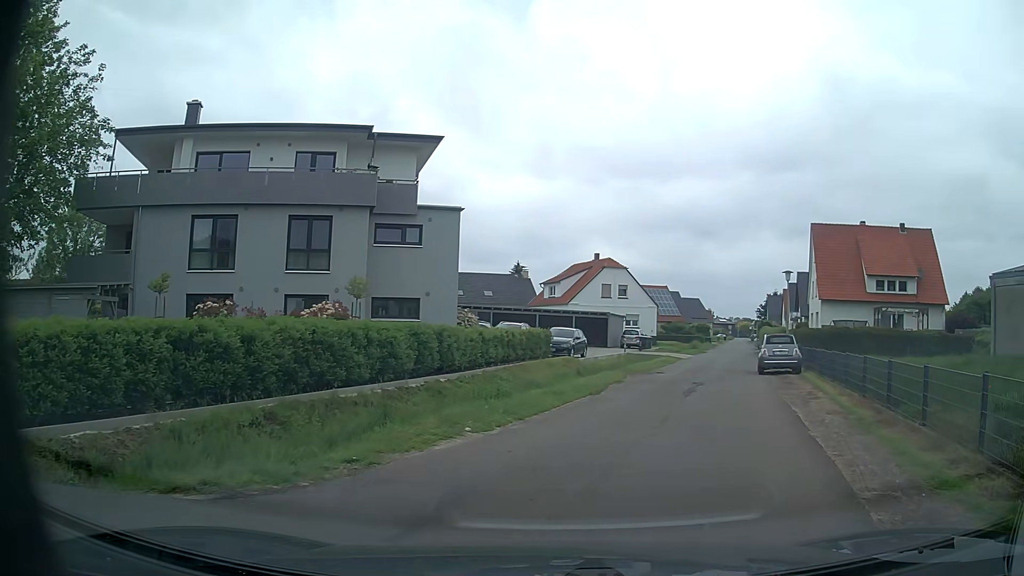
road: residential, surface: asphalt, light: Day
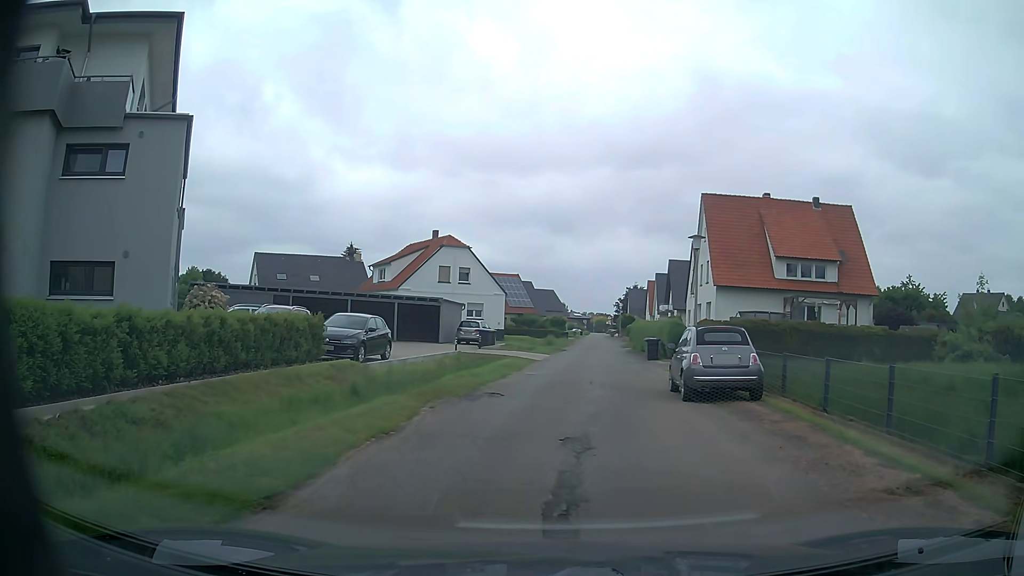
(+1.7, +11.8) m; +11°
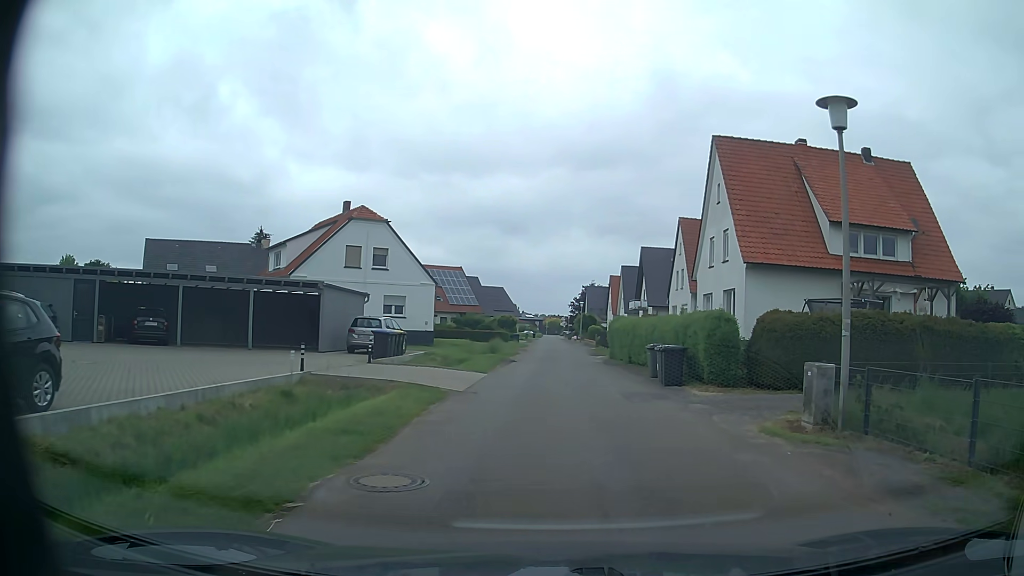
(+0.5, +15.3) m; +3°
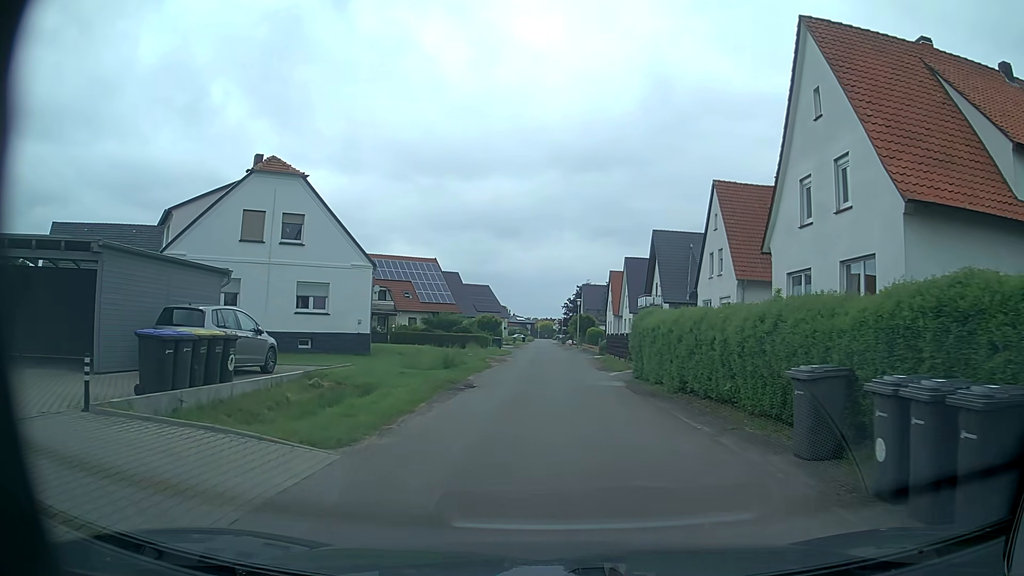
(+0.6, +14.2) m; +2°
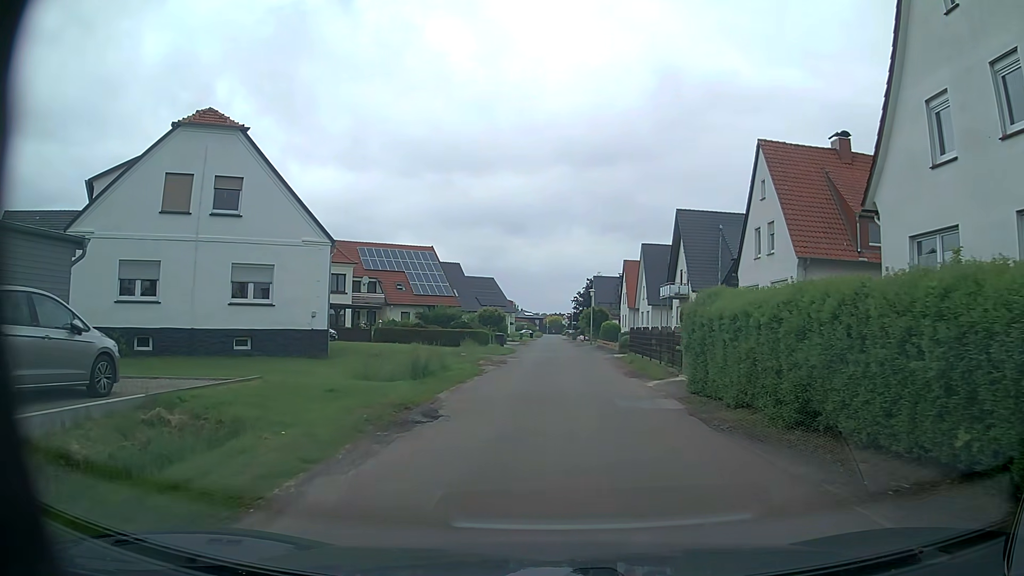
(-0.1, +7.5) m; -1°
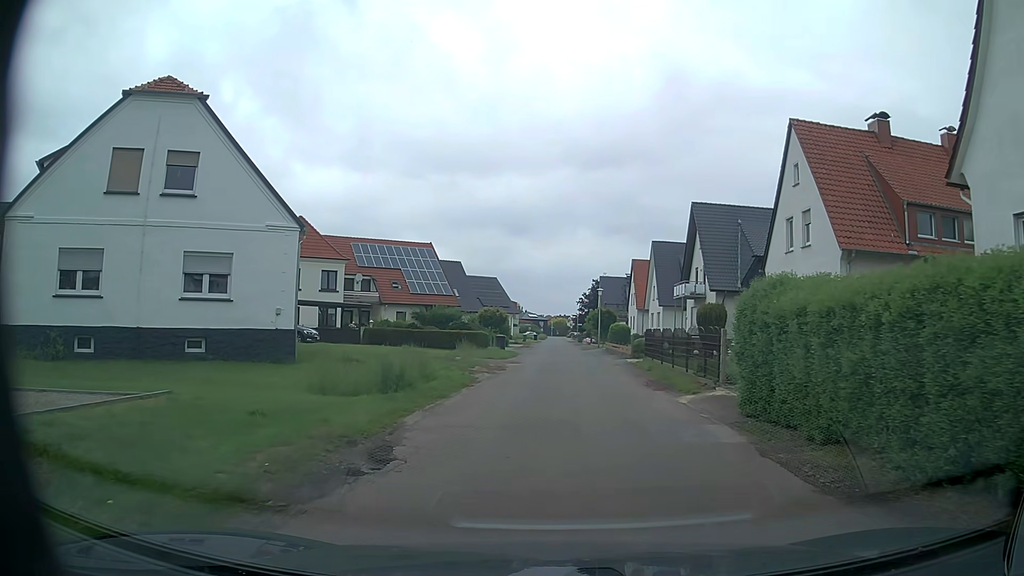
(0.0, +3.8) m; 0°
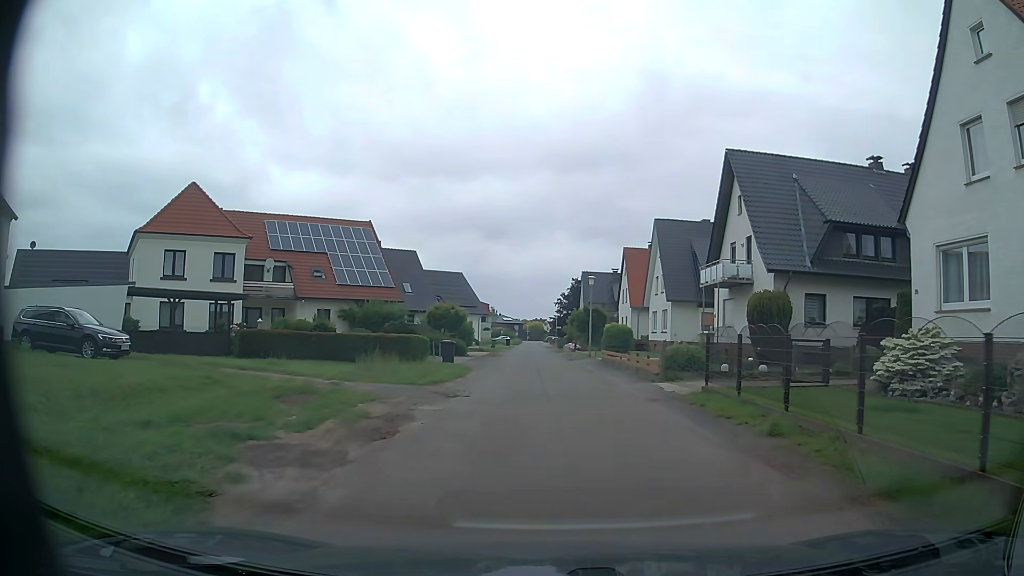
(+0.2, +15.1) m; +2°
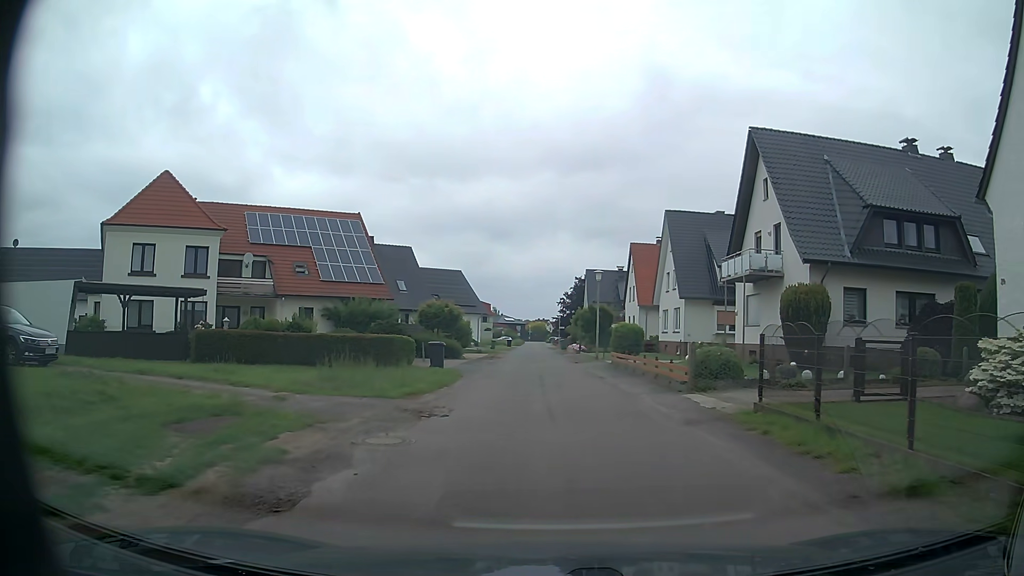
(0.0, +3.7) m; -1°
(0, +10) (0, +20) (0, +30) (0, +40) (-1, +50) (-1, +60) (-1, +70) (0, +80) (-1, +90) (-1, +100) m
